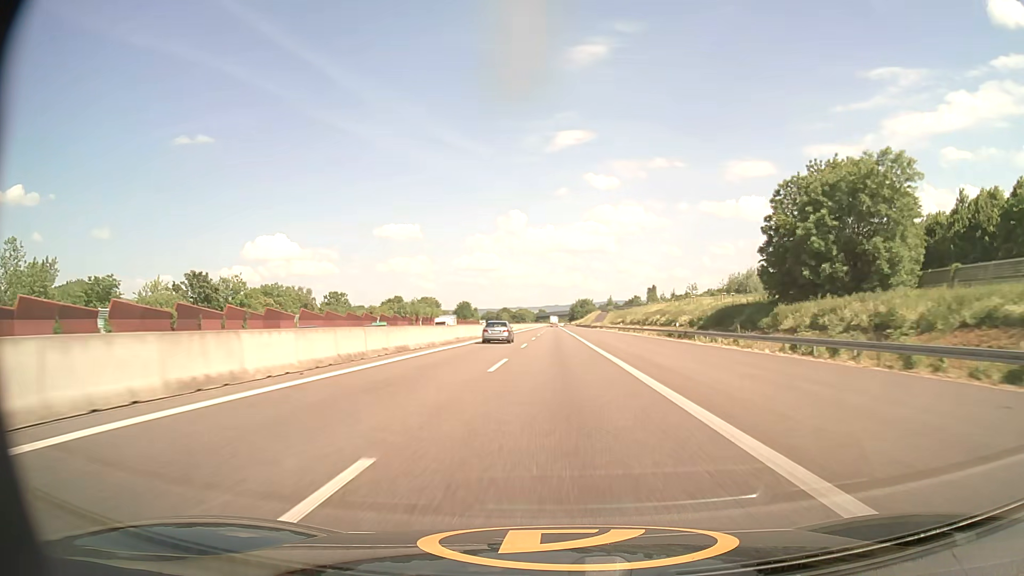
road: motorway_link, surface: asphalt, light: Day
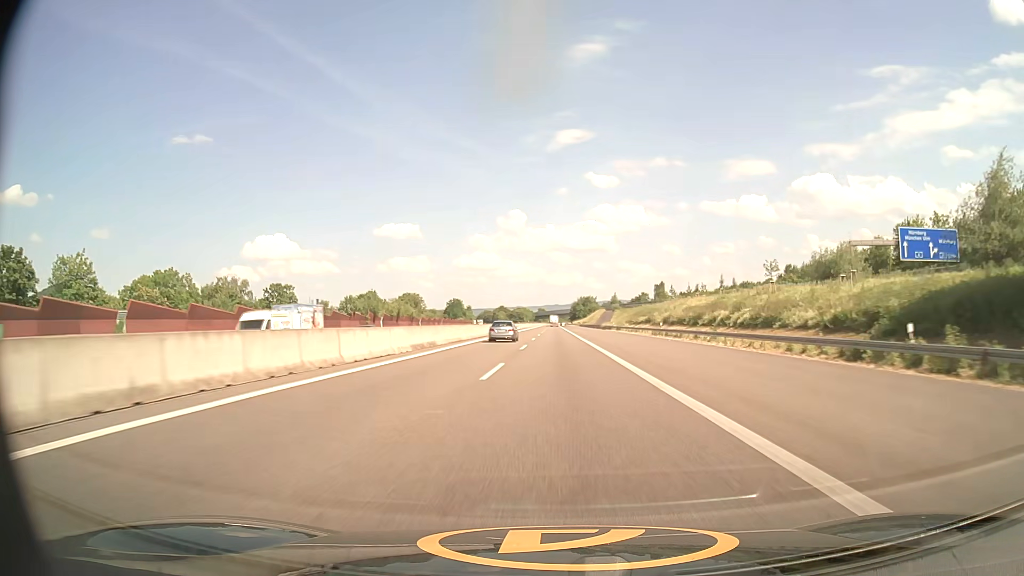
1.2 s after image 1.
(+0.1, +38.6) m; 0°
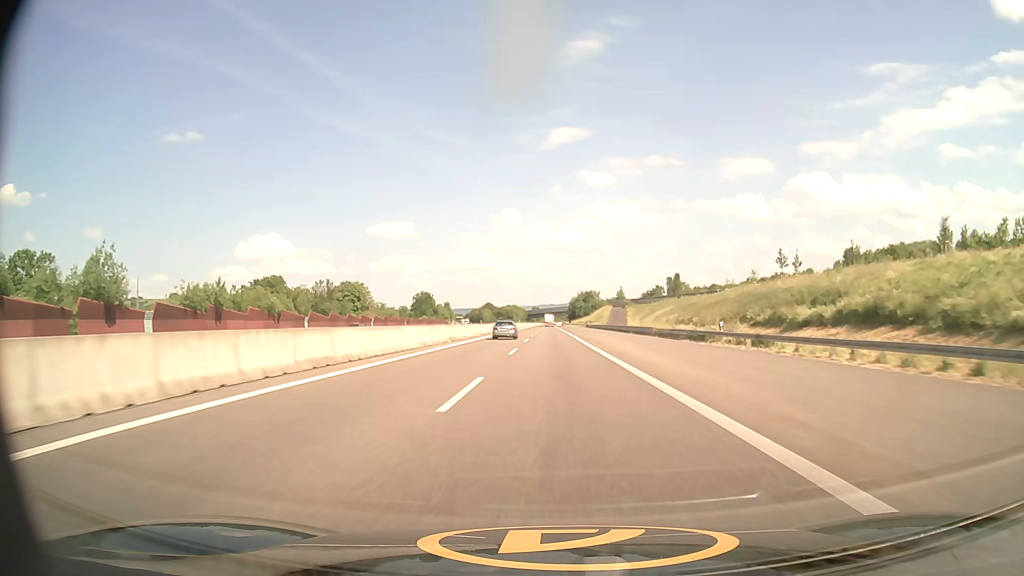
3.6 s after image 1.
(+0.2, +77.3) m; 0°
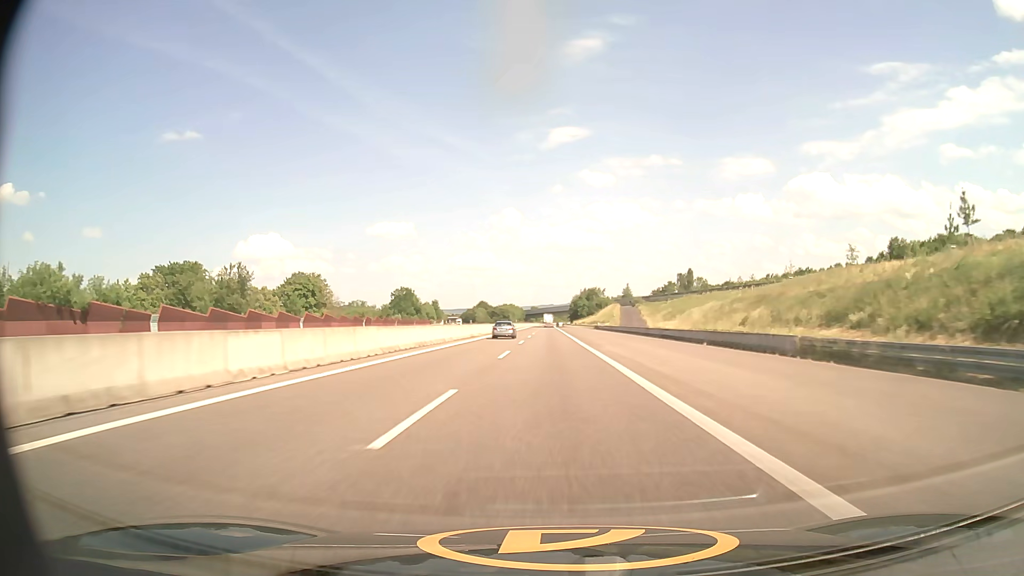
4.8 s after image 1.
(0.0, +38.6) m; 0°
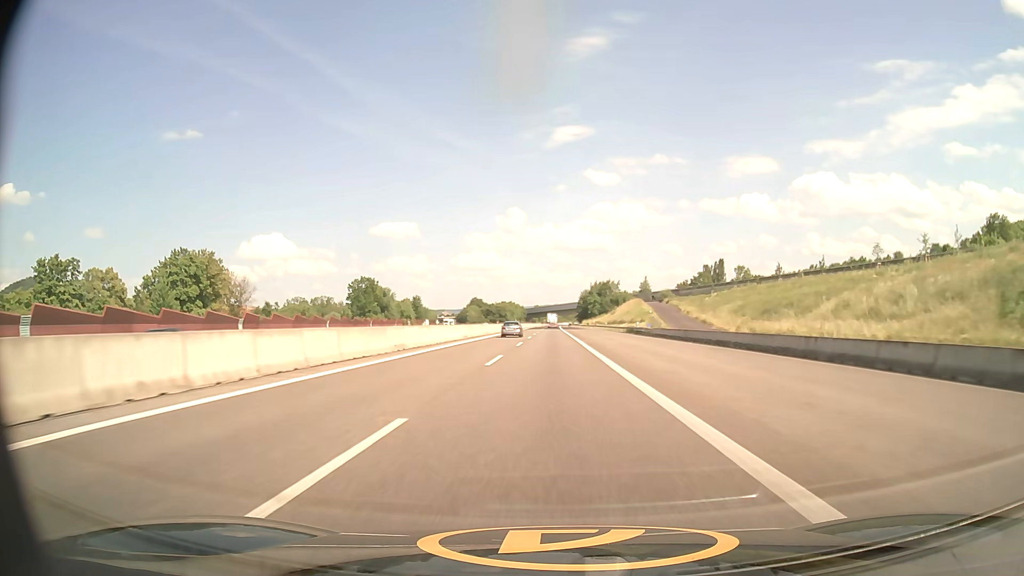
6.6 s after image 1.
(0.0, +57.7) m; 0°
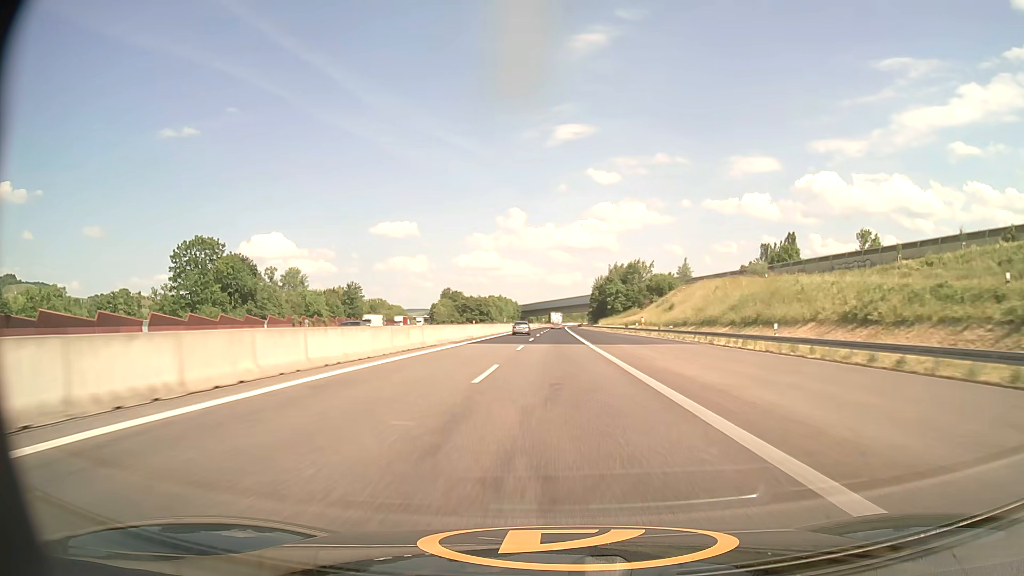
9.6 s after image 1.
(-0.4, +95.6) m; 0°
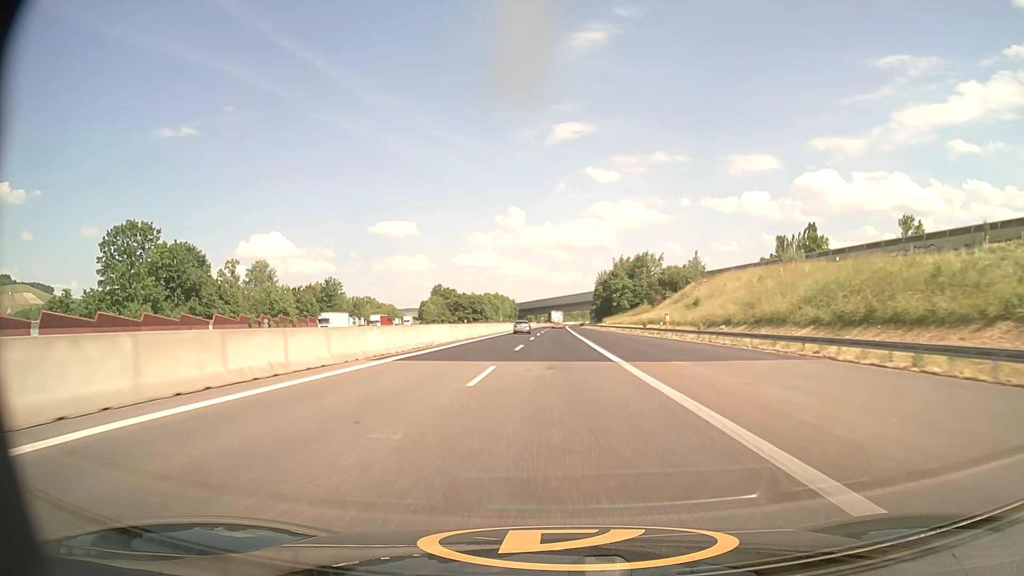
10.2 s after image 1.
(0.0, +18.9) m; 0°
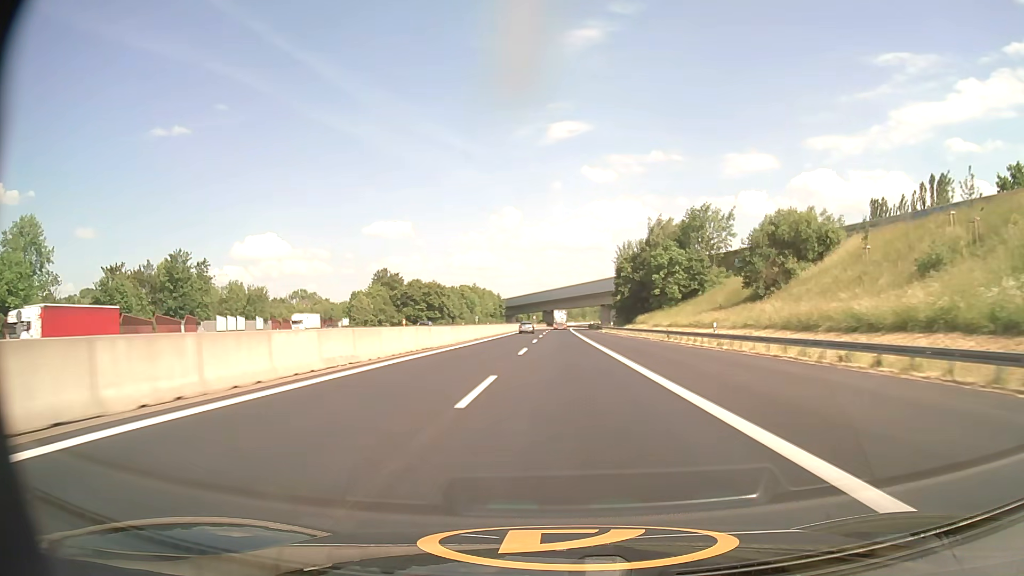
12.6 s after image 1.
(+0.1, +75.0) m; 0°
(0, +10) (0, +20) (0, +30) (0, +40) (0, +50) (0, +60) (0, +70) (+1, +80) (+1, +90) (+1, +100) m
